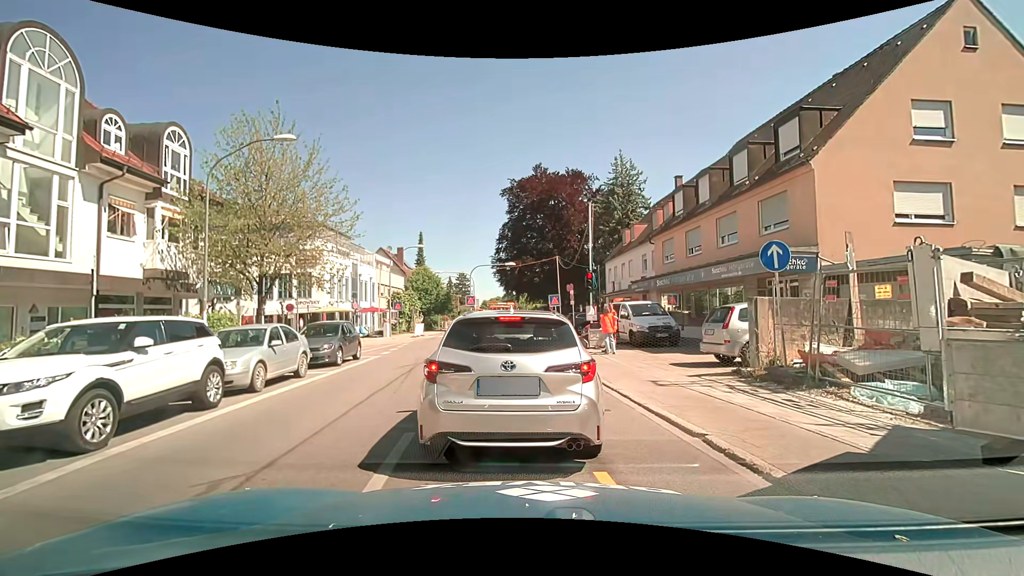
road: secondary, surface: asphalt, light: Day
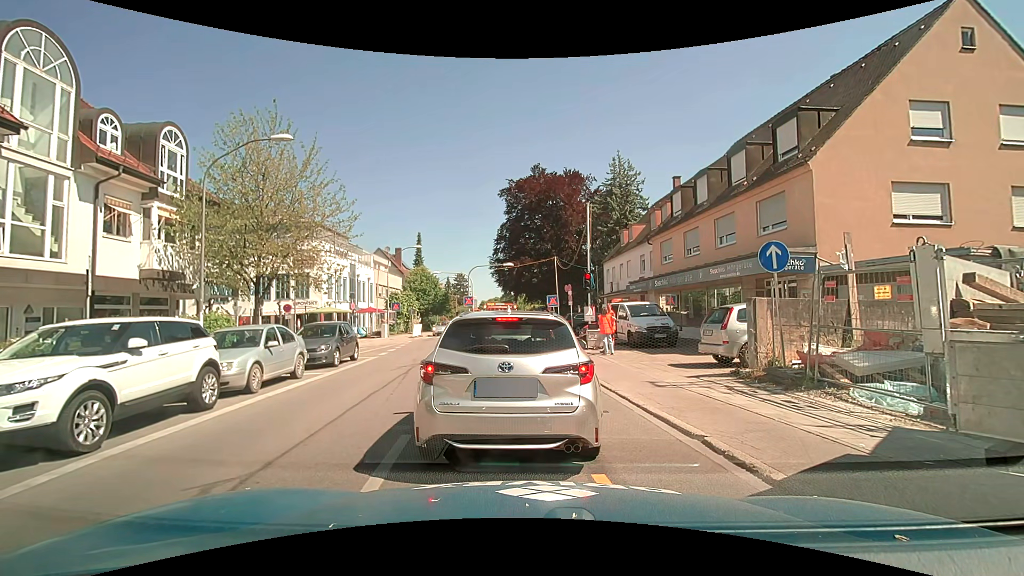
(0.0, +0.1) m; 0°
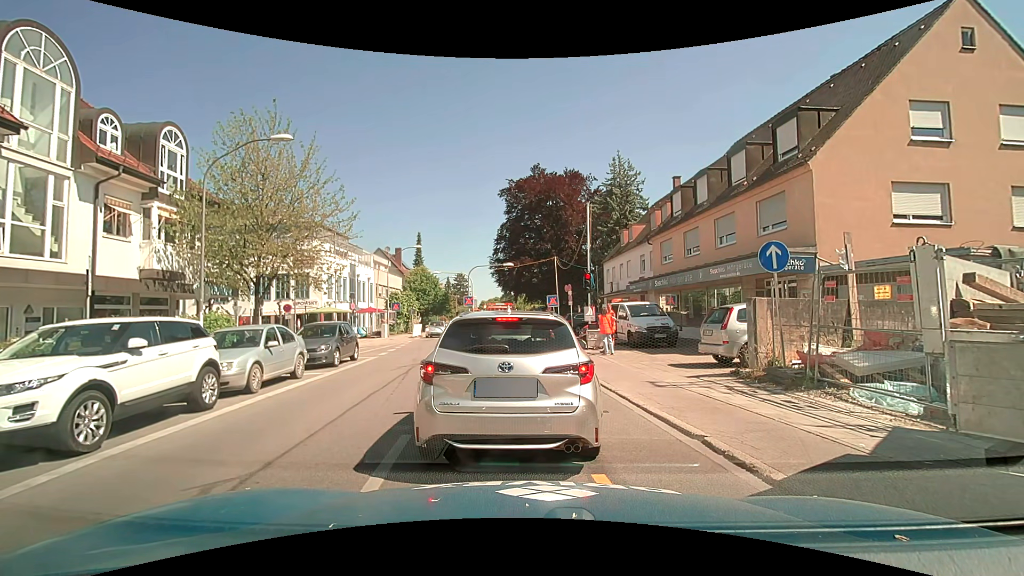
(0.0, 0.0) m; 0°
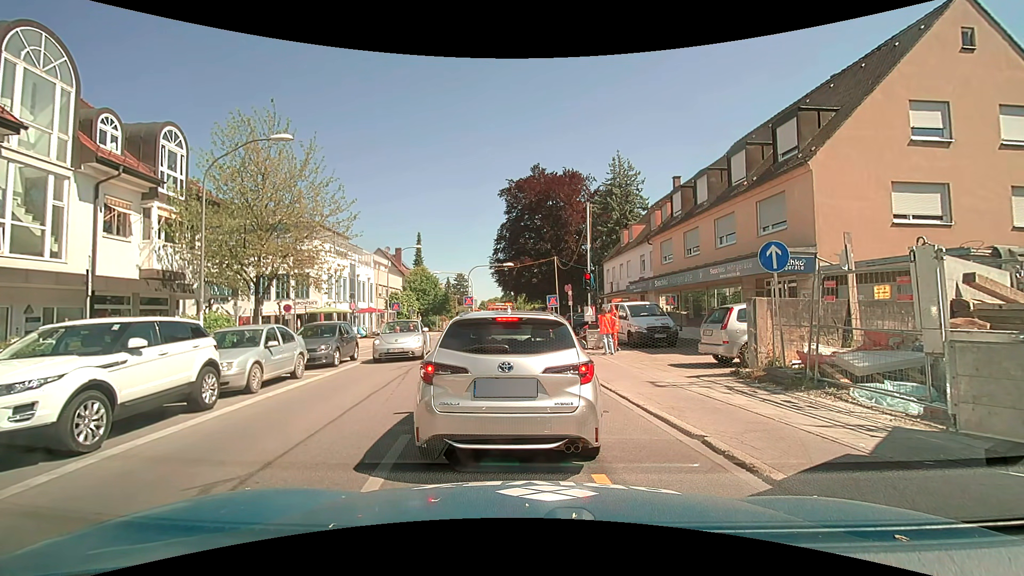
(0.0, 0.0) m; 0°
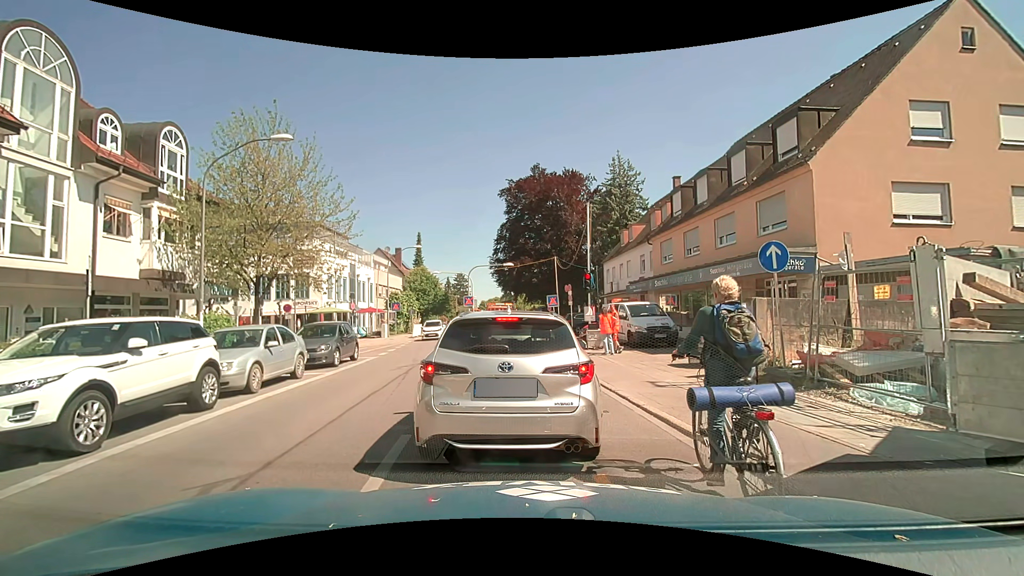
(0.0, 0.0) m; 0°
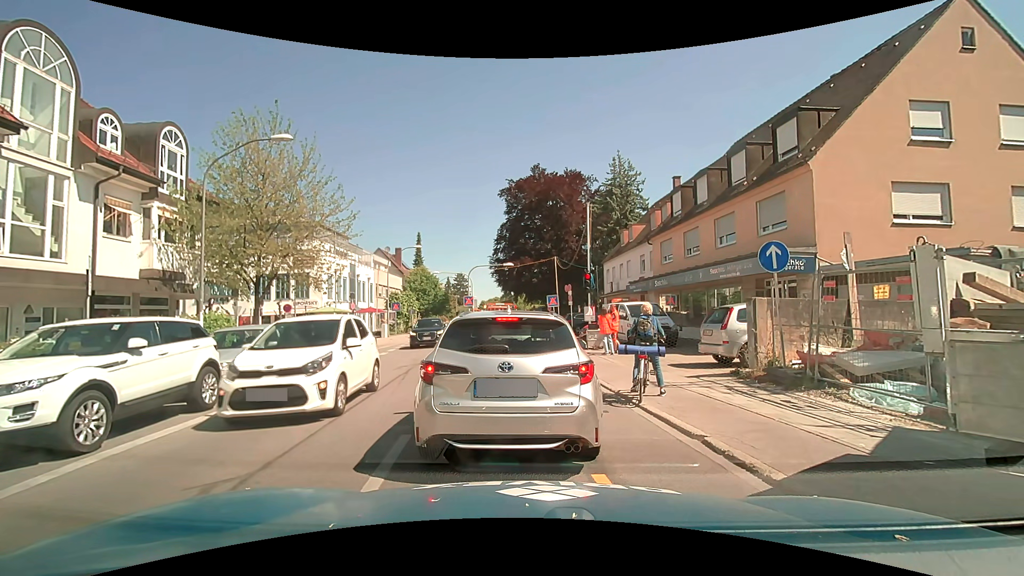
(0.0, 0.0) m; 0°
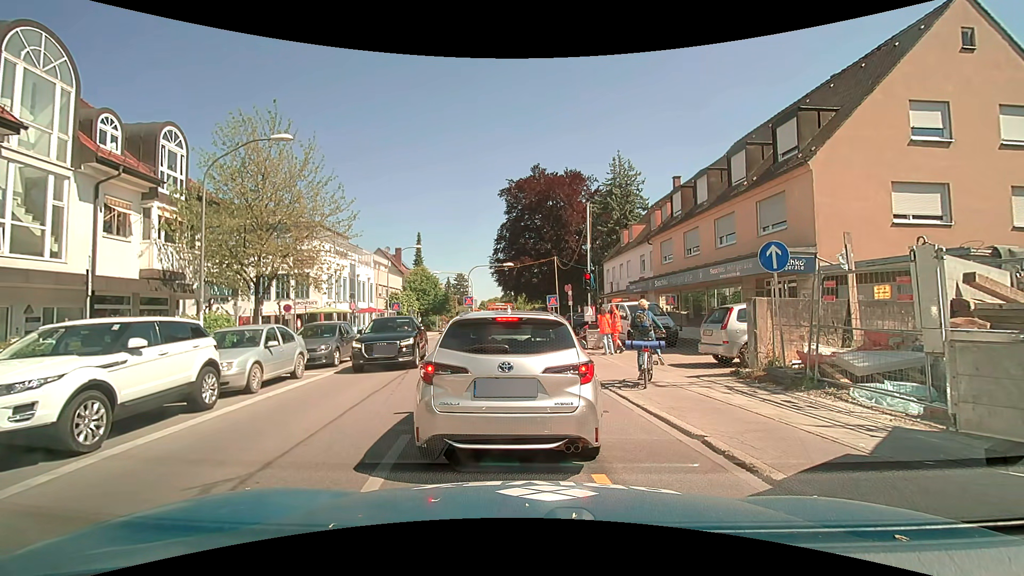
(0.0, 0.0) m; 0°
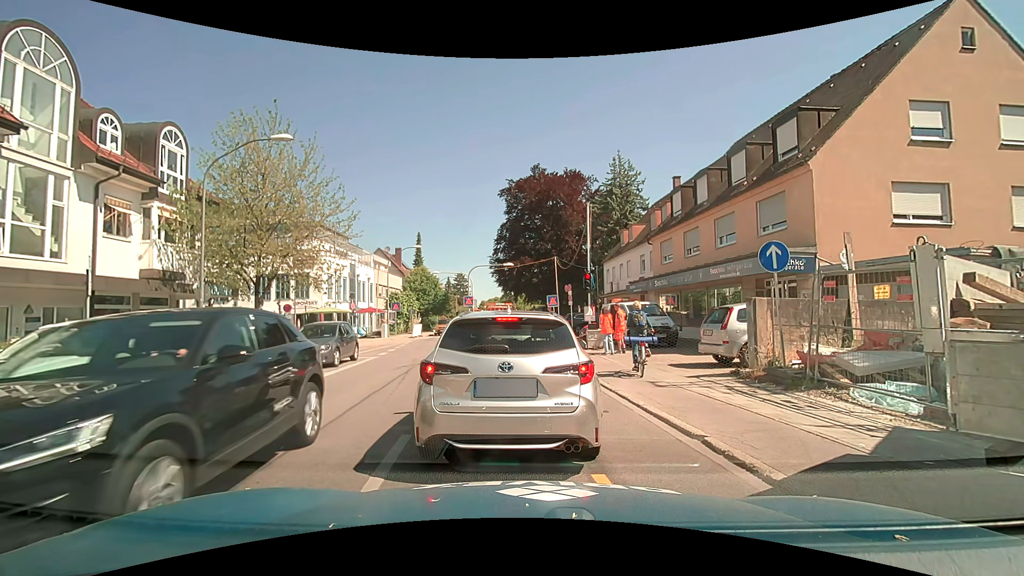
(0.0, 0.0) m; 0°
(0, +10) (0, +20) (-2, +30) (-4, +40) (-5, +49) (-5, +59) (-4, +69) (-2, +79) (-1, +89) (0, +99) m
